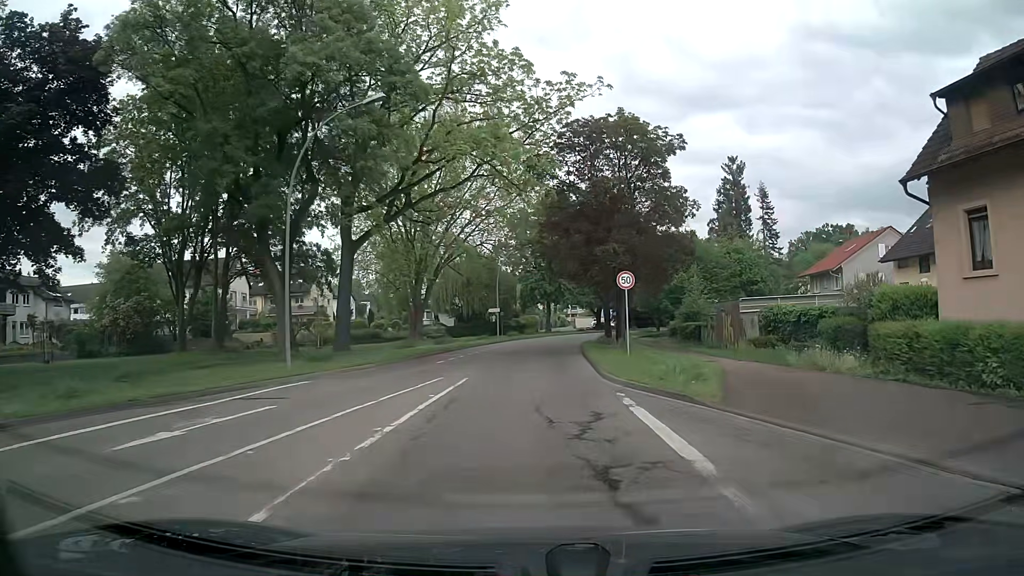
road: tertiary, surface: asphalt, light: Day
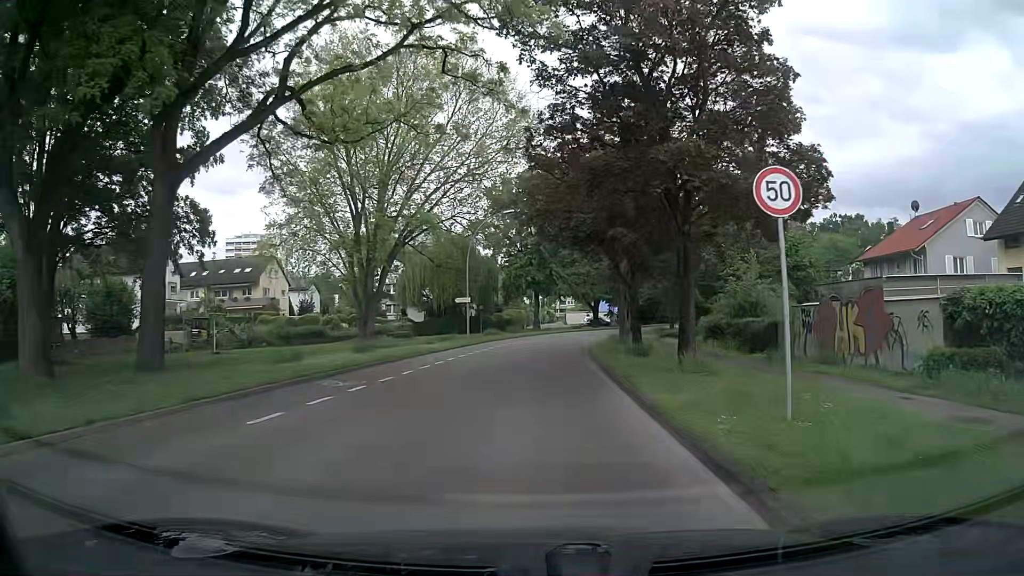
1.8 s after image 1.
(+0.1, +15.7) m; +1°
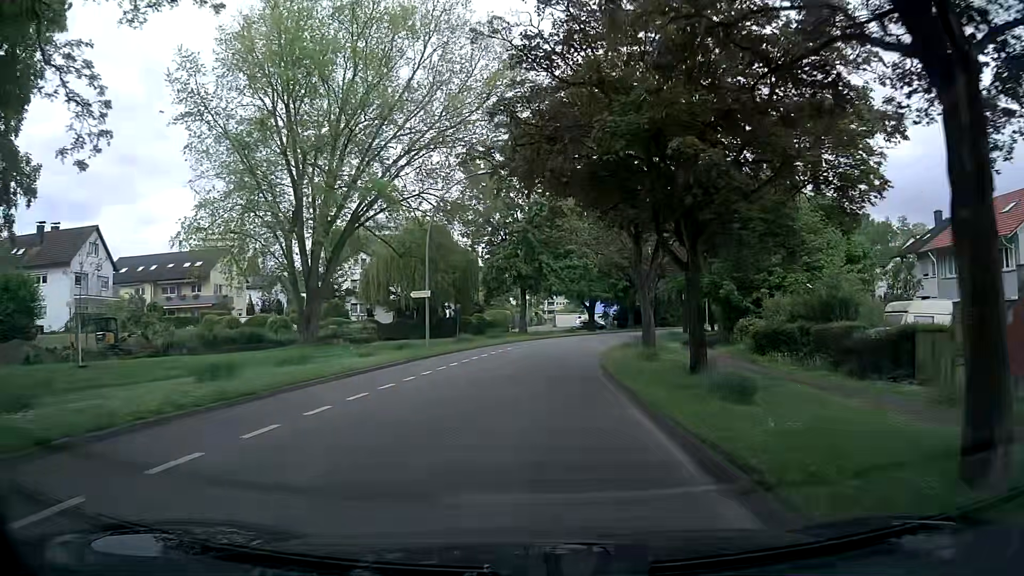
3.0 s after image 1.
(+0.1, +11.3) m; +1°
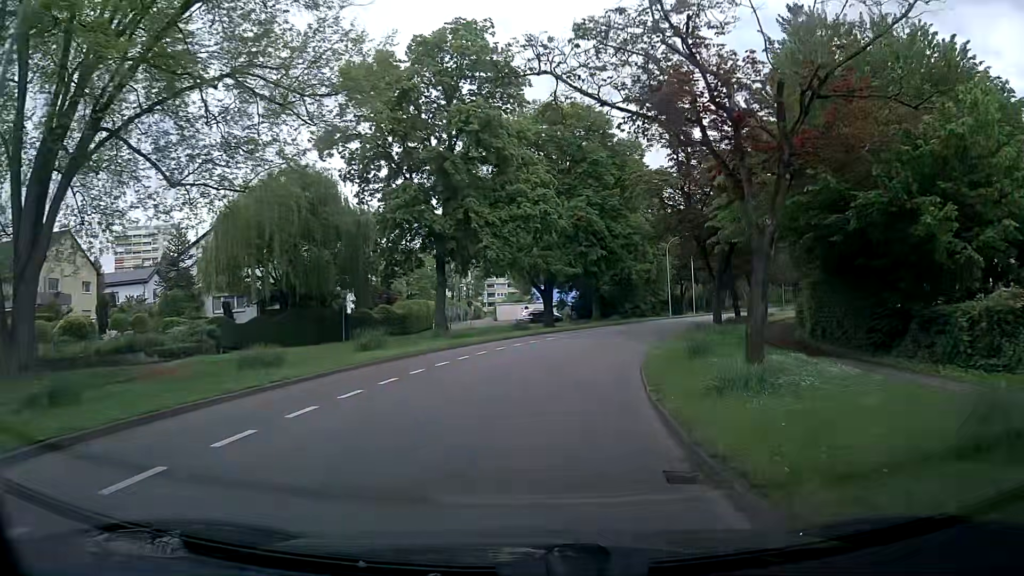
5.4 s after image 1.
(+1.1, +23.4) m; +5°
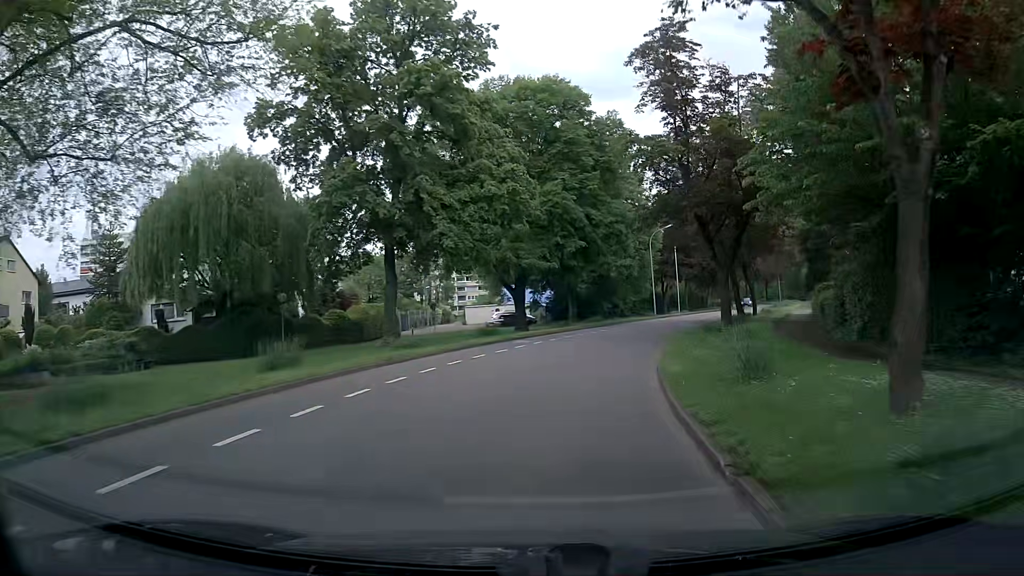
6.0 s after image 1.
(+0.2, +6.0) m; +4°
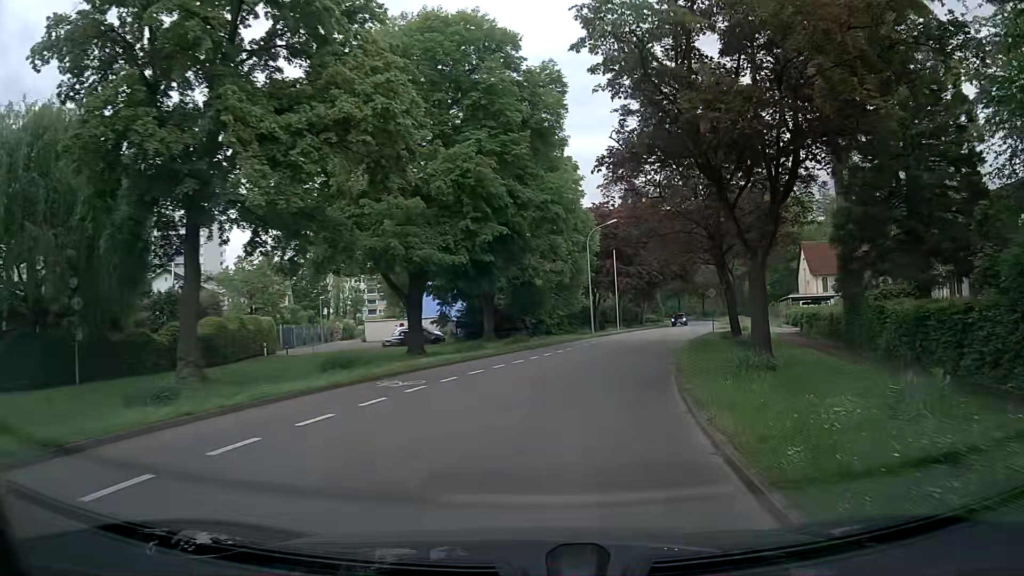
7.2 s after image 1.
(+0.5, +12.2) m; +6°
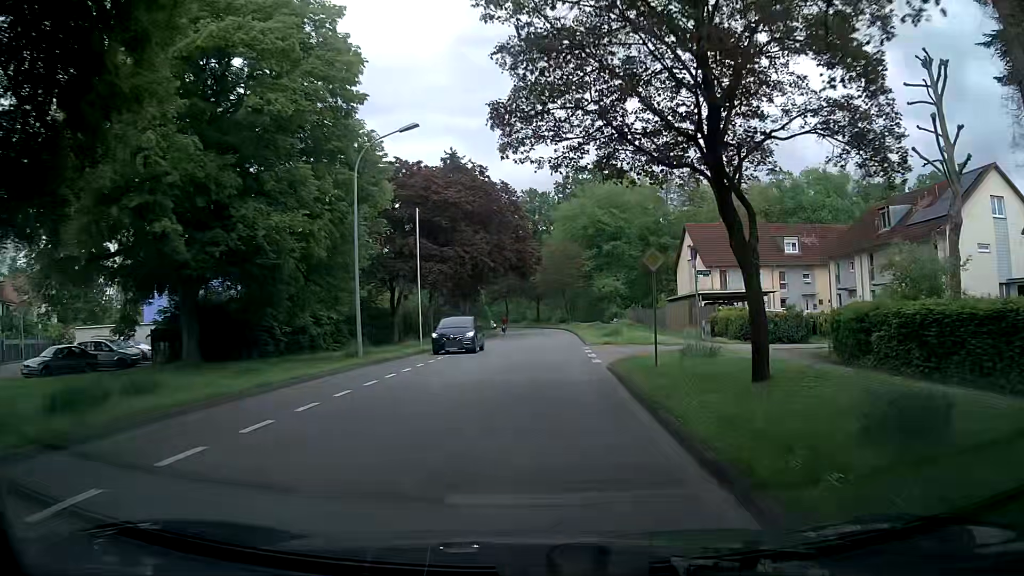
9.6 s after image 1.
(+3.5, +24.5) m; +15°
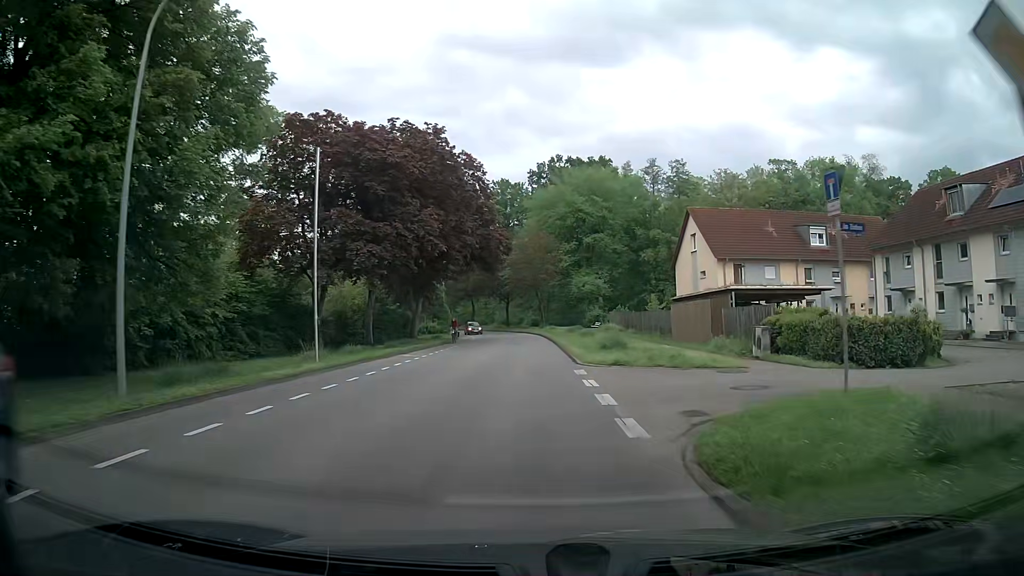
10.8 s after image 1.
(+0.1, +12.6) m; +2°
(0, +10) (0, +20) (0, +30) (0, +40) (0, +50) (0, +60) (-1, +70) (-2, +80) (-4, +90) (-7, +99) m
